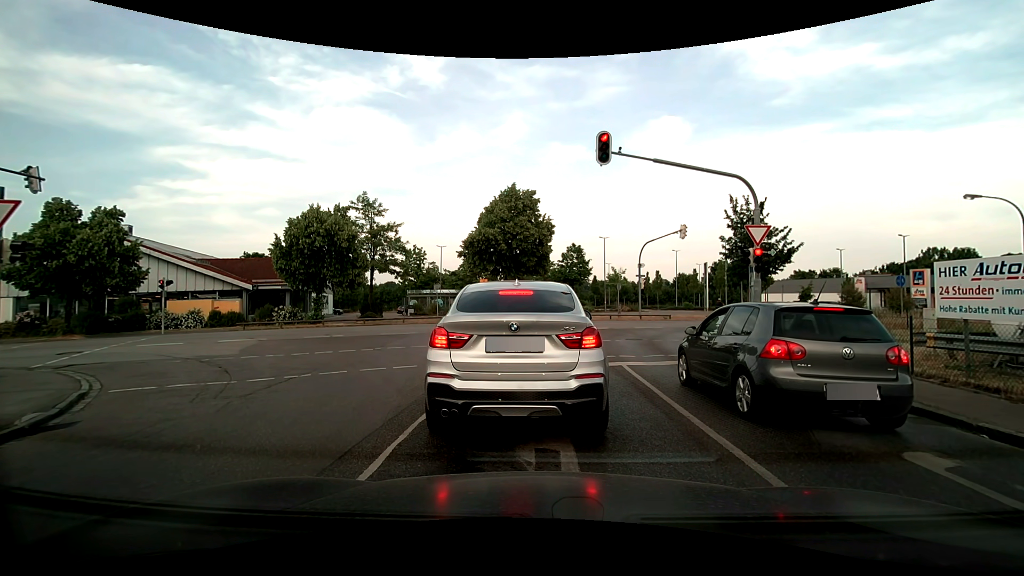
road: residential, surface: asphalt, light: Day
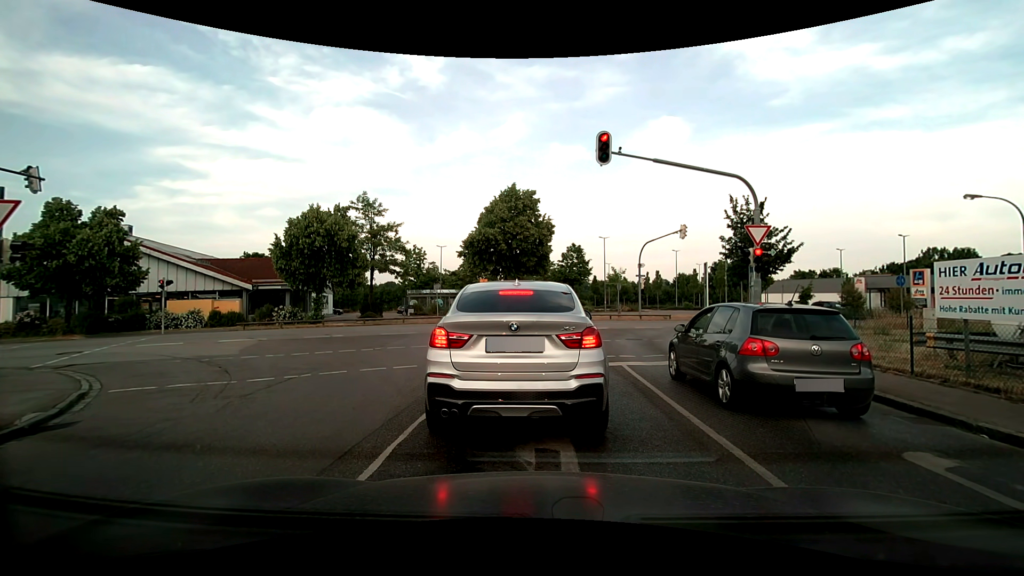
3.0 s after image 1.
(0.0, 0.0) m; 0°
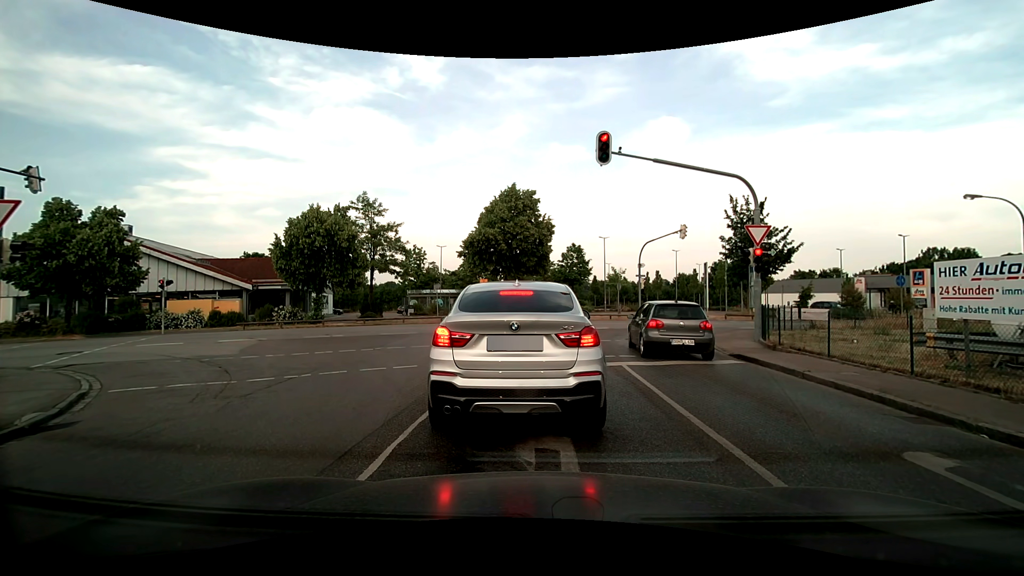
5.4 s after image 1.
(0.0, 0.0) m; 0°
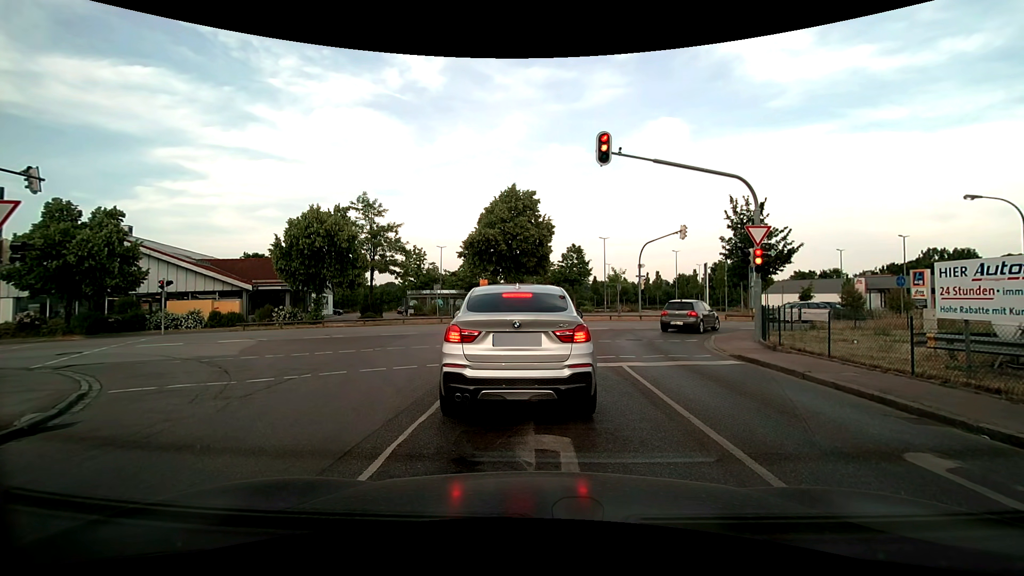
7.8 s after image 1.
(0.0, 0.0) m; 0°
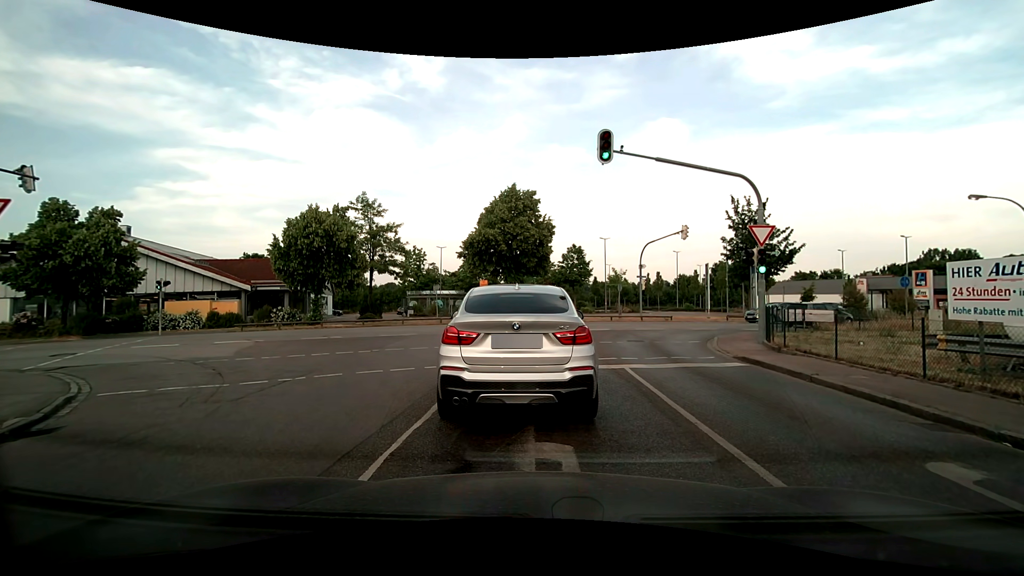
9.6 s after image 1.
(0.0, +0.2) m; 0°
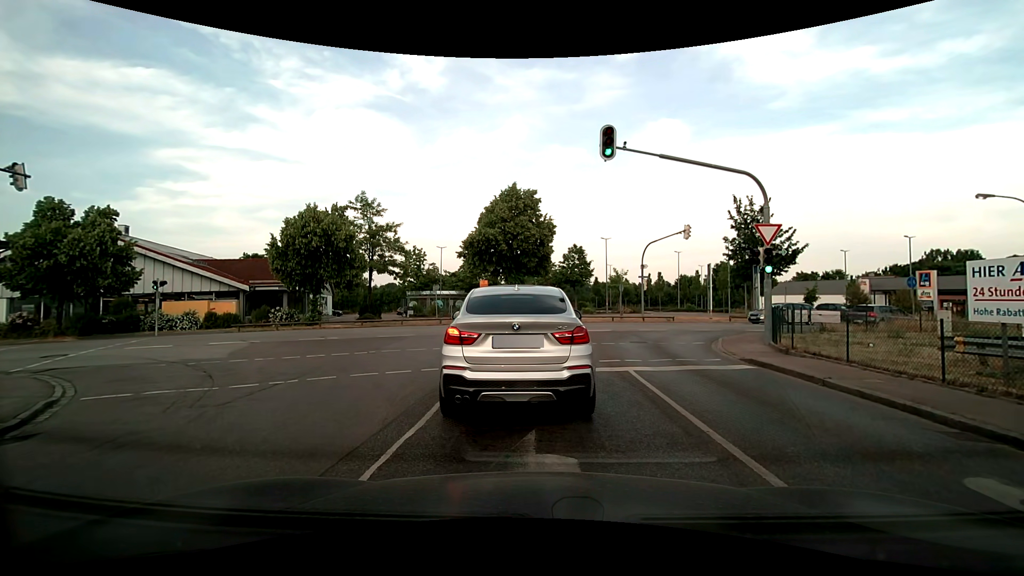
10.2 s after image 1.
(0.0, +0.4) m; 0°
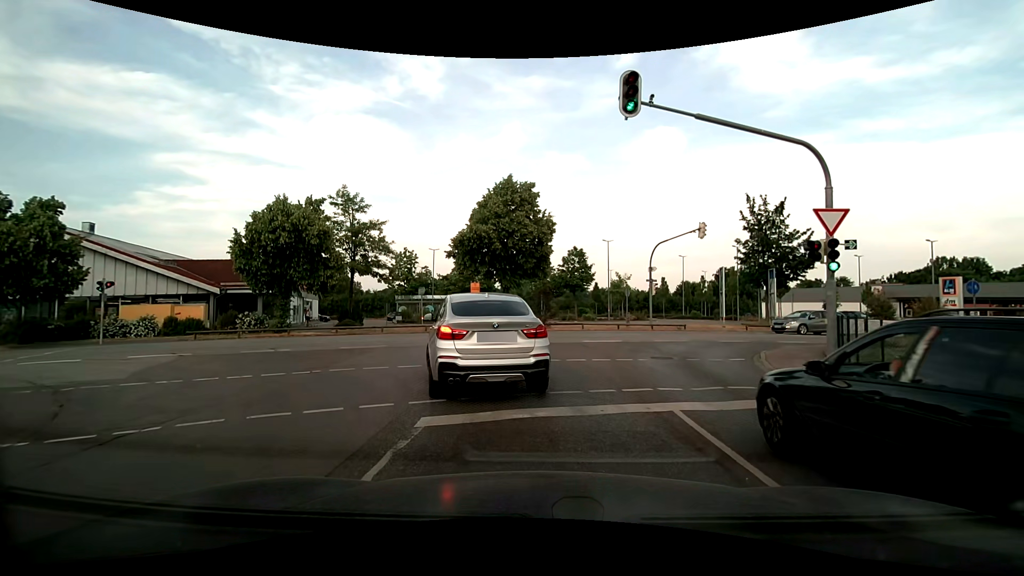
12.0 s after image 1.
(0.0, +4.0) m; 0°
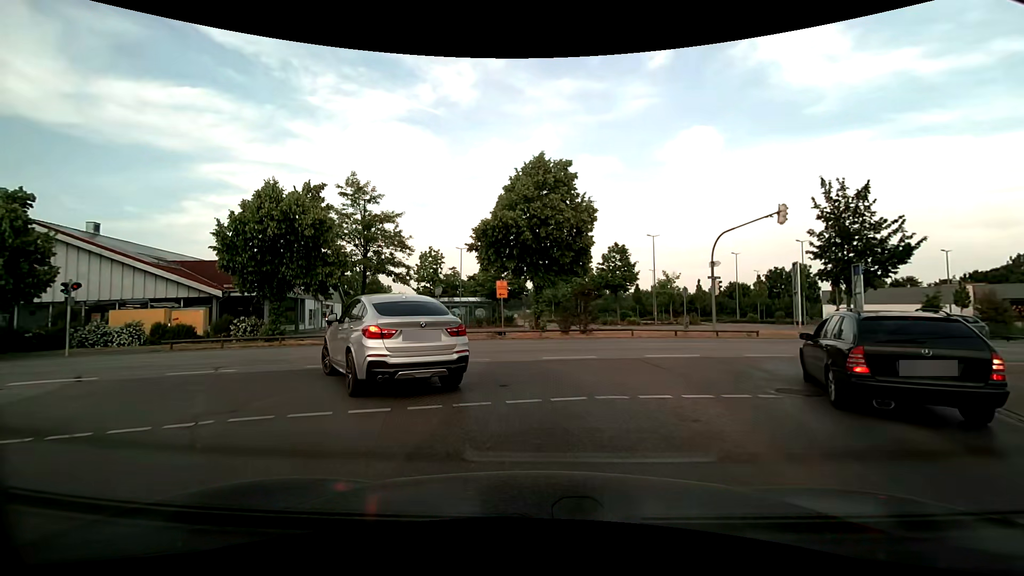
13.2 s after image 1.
(-0.1, +5.4) m; -4°
(-2, +10) (-9, +16) (-19, +19) (-29, +18) (-39, +15) (-48, +12) (-58, +10) (-67, +7) (-77, +5) (-87, +2) m
